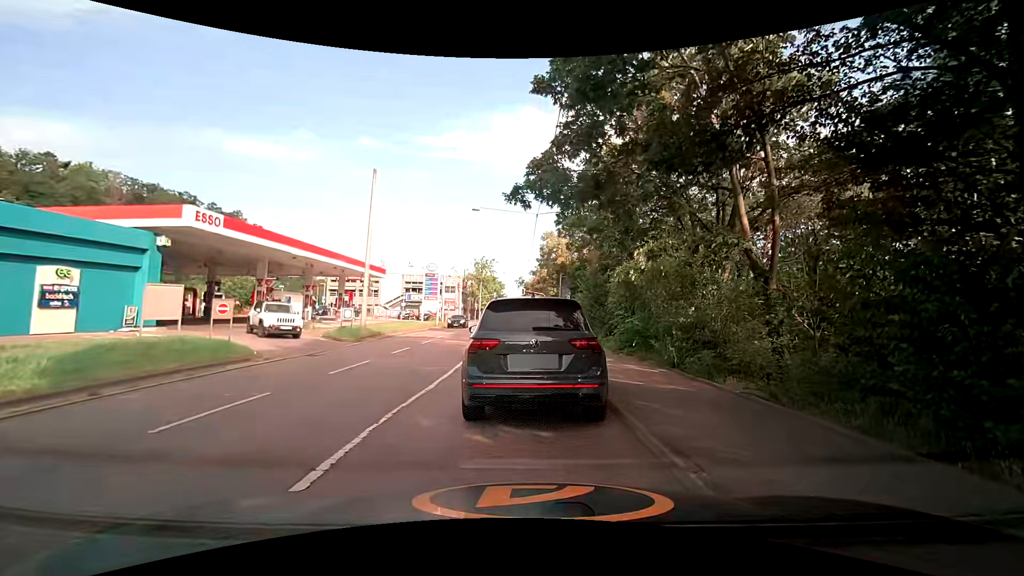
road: secondary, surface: asphalt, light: Day
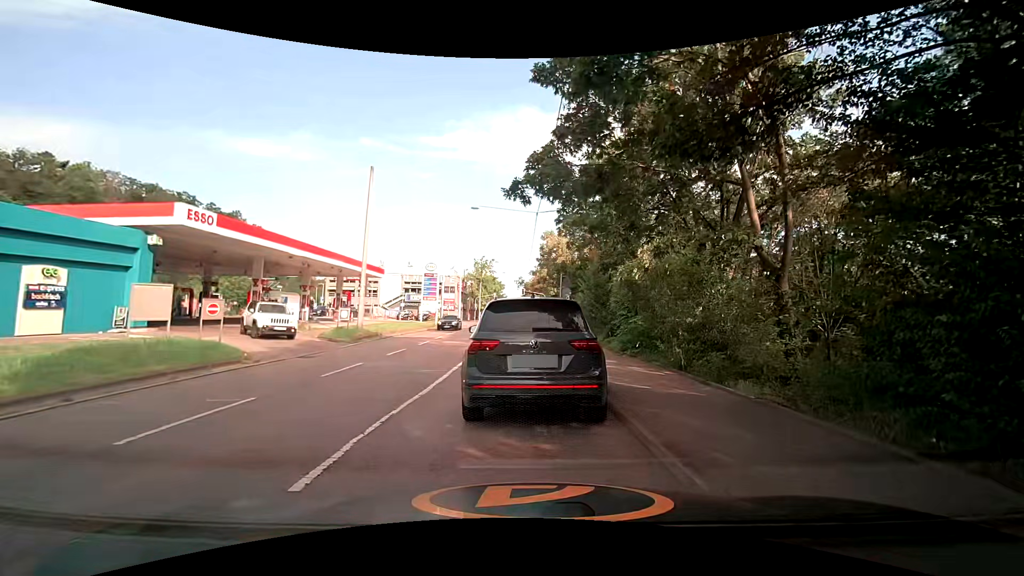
(0.0, +0.5) m; 0°
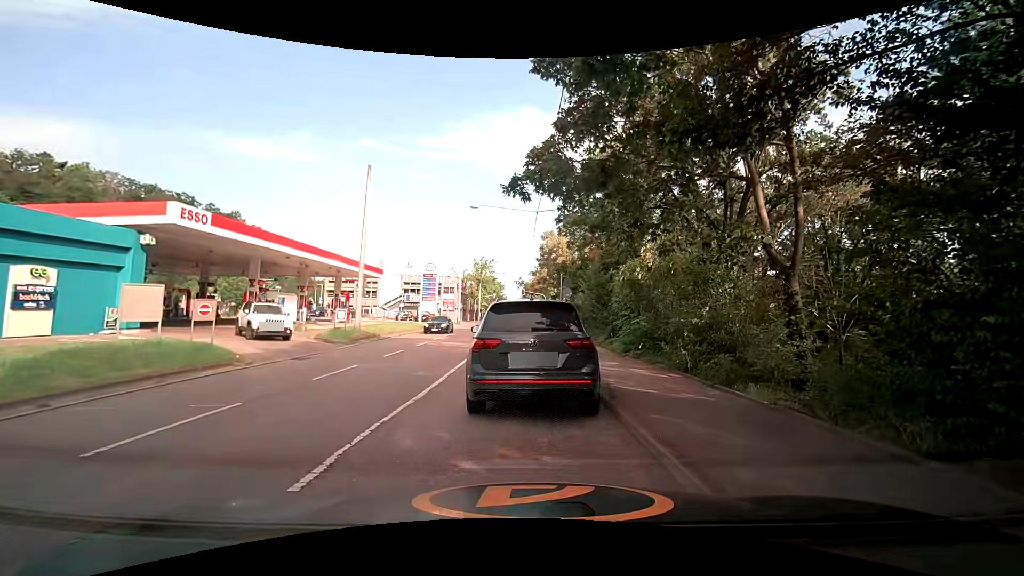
(0.0, +0.4) m; 0°
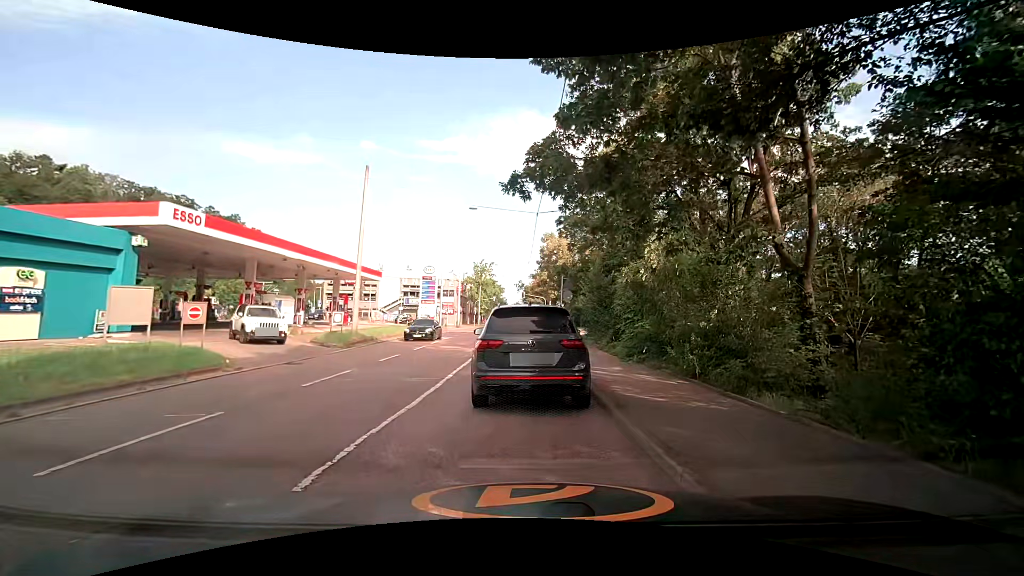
(0.0, +0.5) m; 0°
